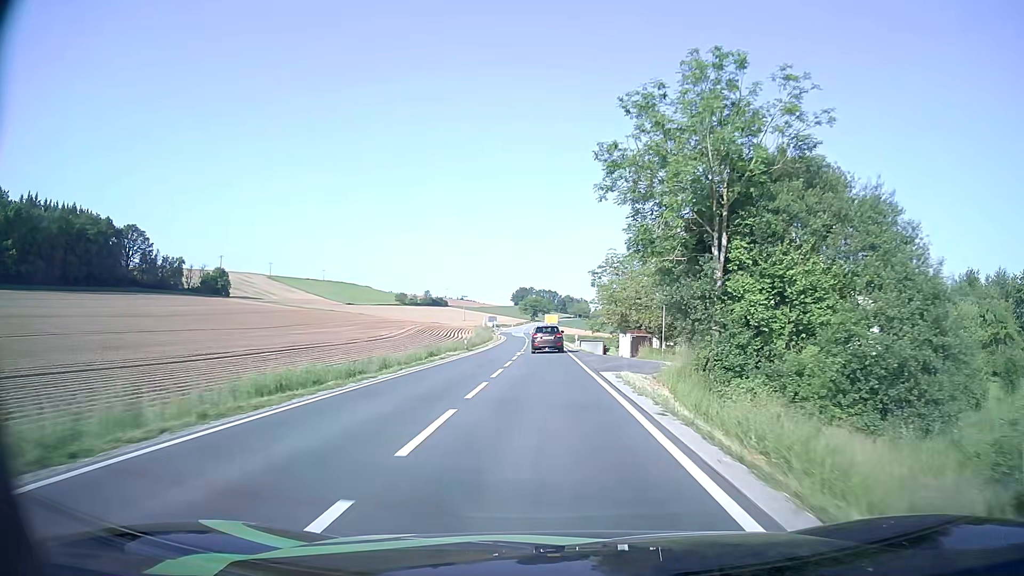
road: secondary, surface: asphalt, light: Day
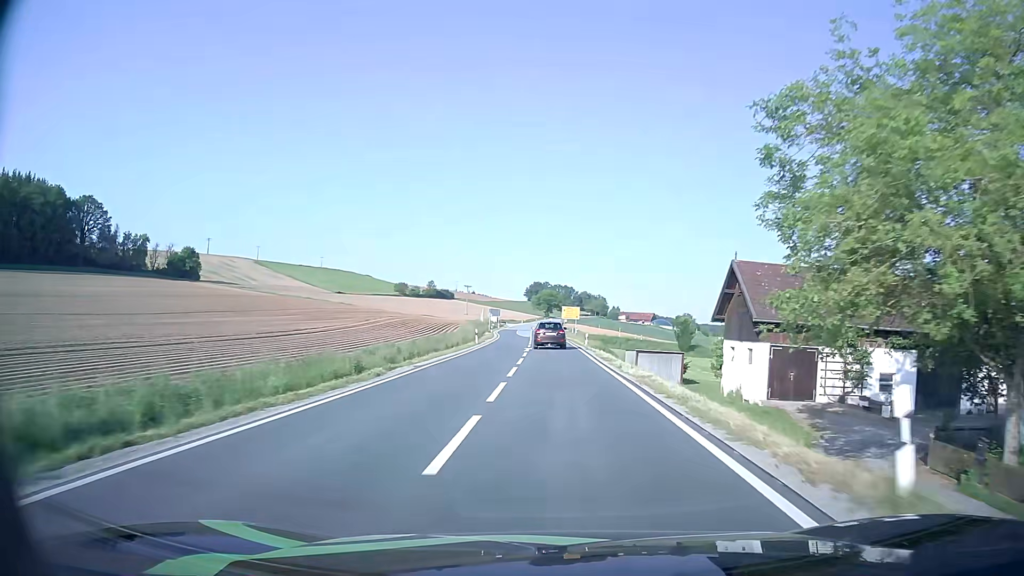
(-0.5, +43.3) m; -1°
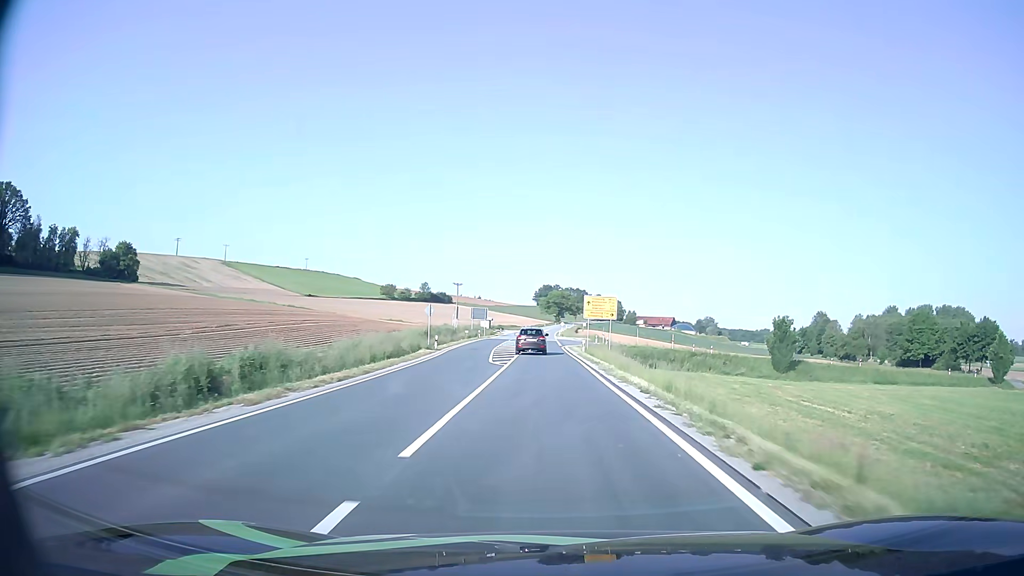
(+0.4, +53.3) m; -1°
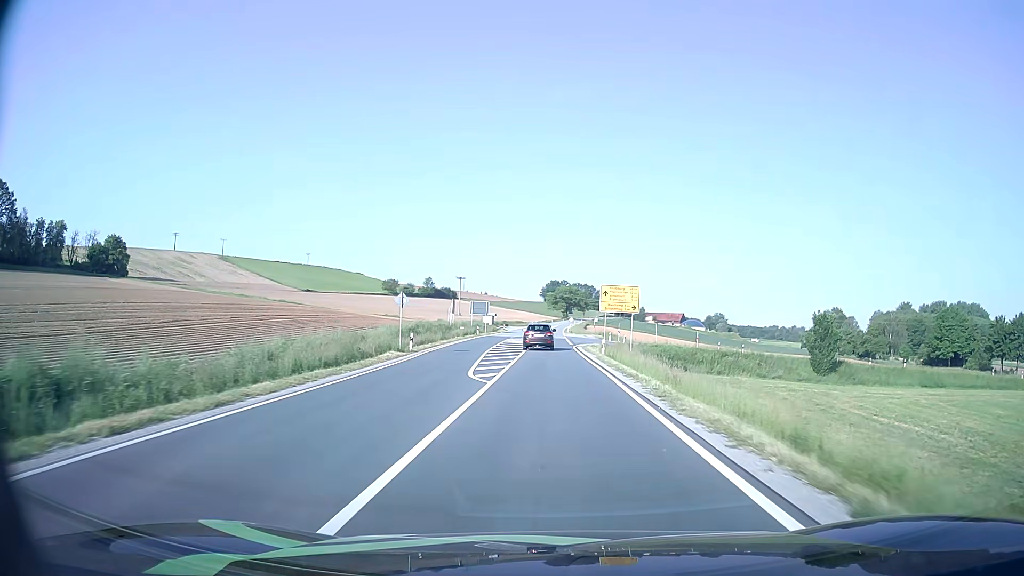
(0.0, +10.8) m; -1°
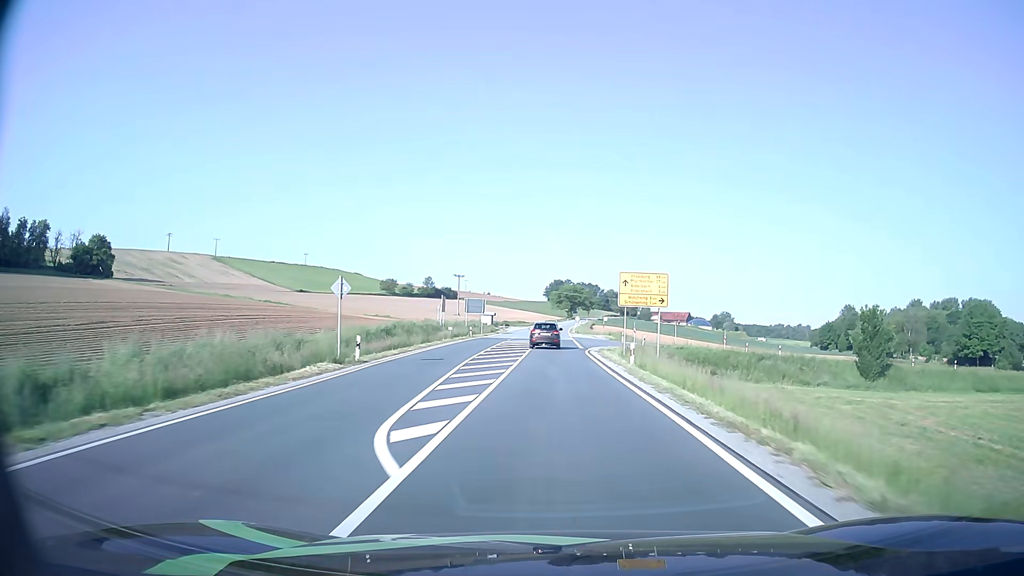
(0.0, +10.9) m; 0°
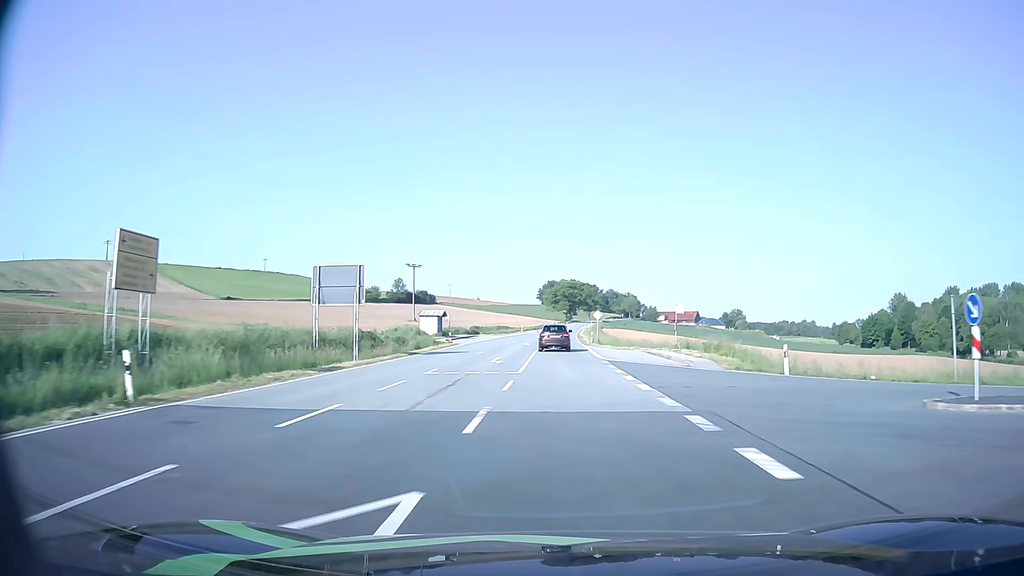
(+0.1, +56.3) m; 0°
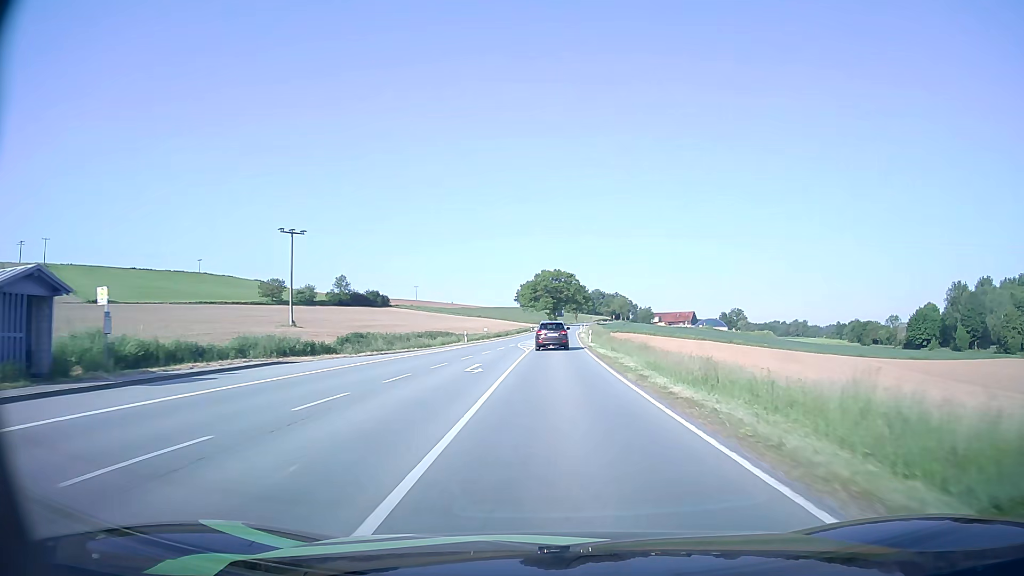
(+0.8, +57.8) m; +2°
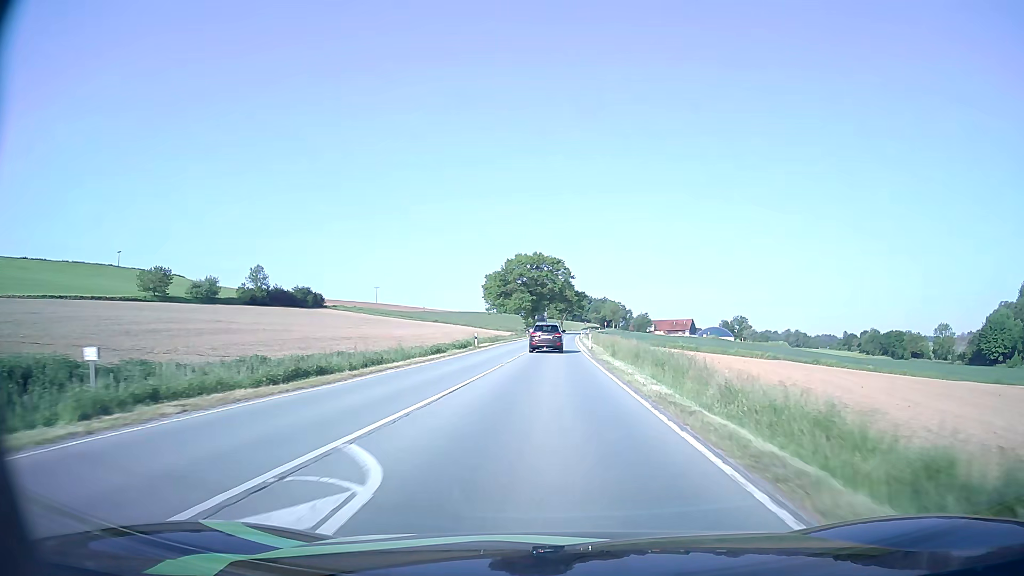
(+1.0, +58.5) m; +2°
(0, +10) (0, +20) (0, +30) (+1, +40) (+1, +50) (+1, +60) (+2, +70) (+2, +80) (+2, +90) (+2, +100) m
